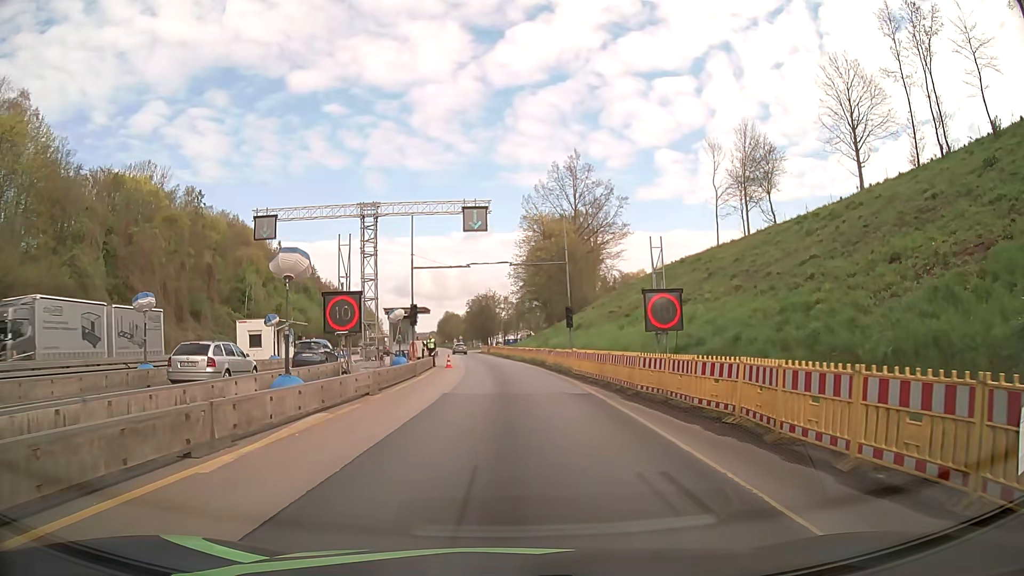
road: motorway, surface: asphalt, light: Day
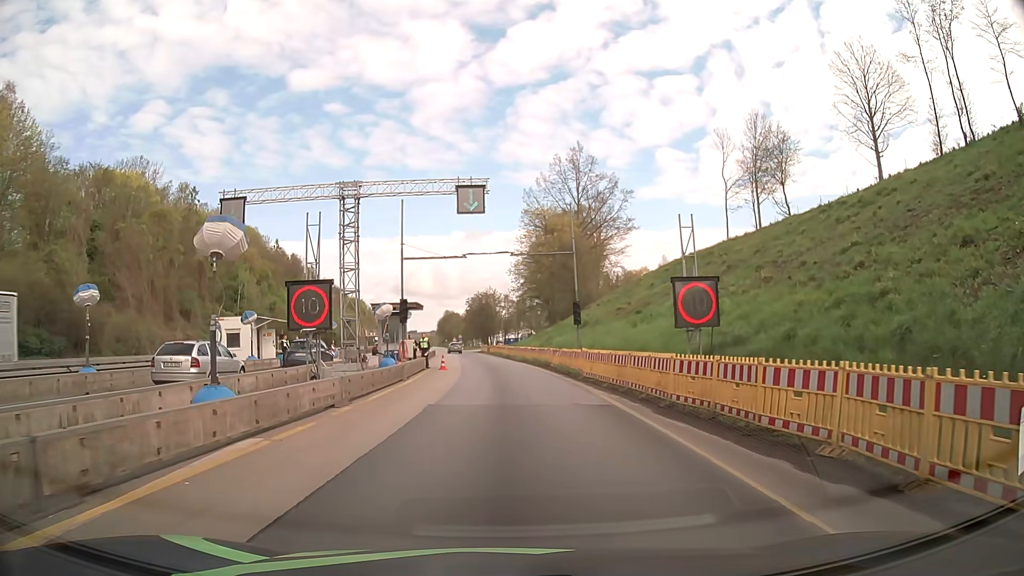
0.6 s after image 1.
(0.0, +3.6) m; 0°
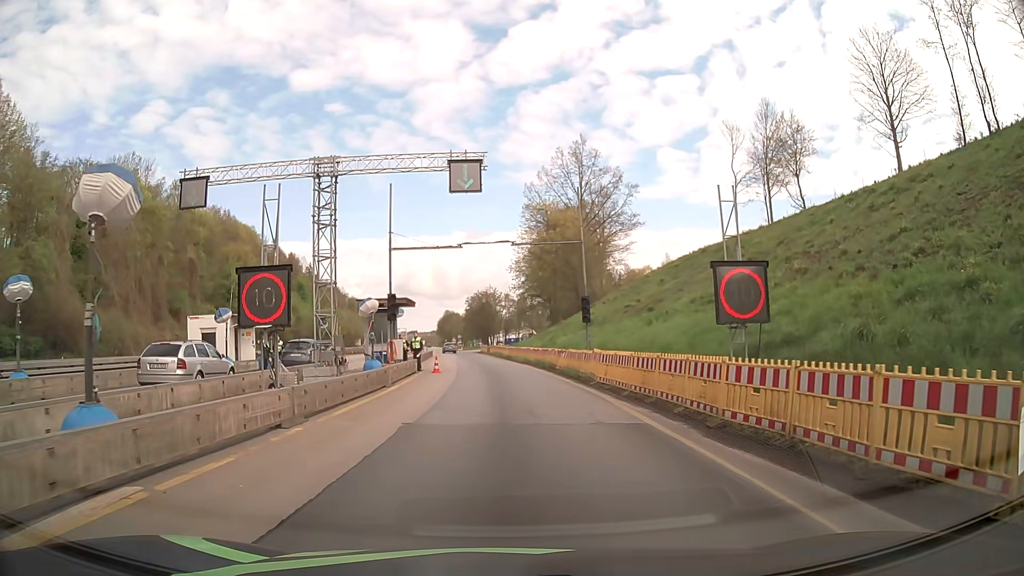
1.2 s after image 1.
(0.0, +3.4) m; -1°
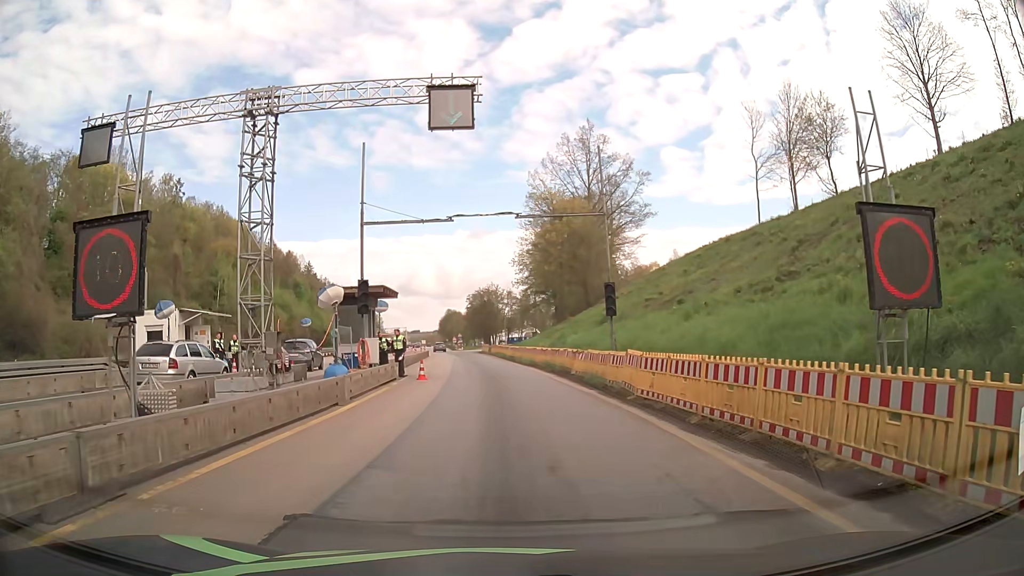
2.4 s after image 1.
(0.0, +6.1) m; 0°
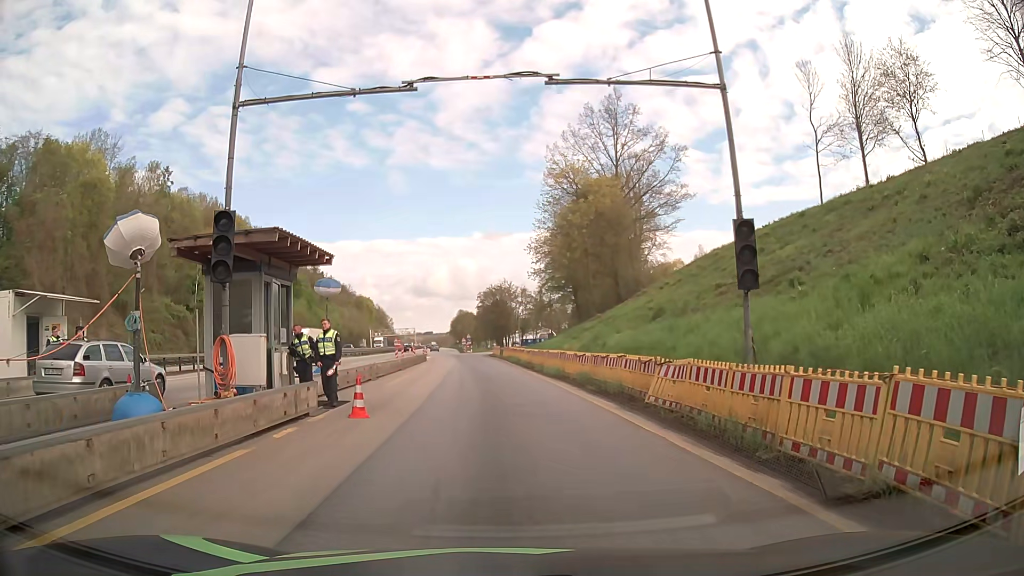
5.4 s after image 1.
(0.0, +12.1) m; -1°
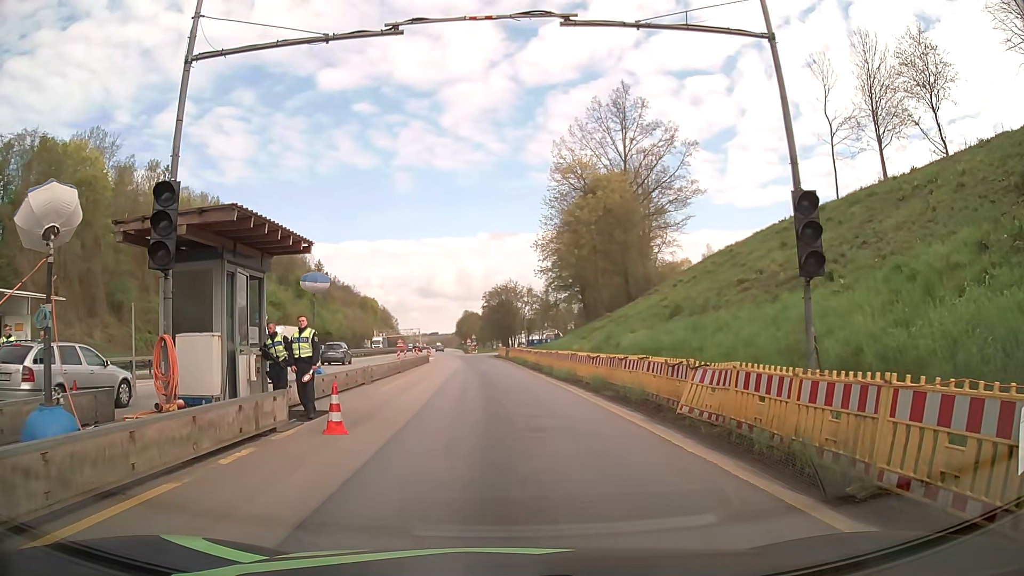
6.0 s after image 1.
(0.0, +2.2) m; 0°
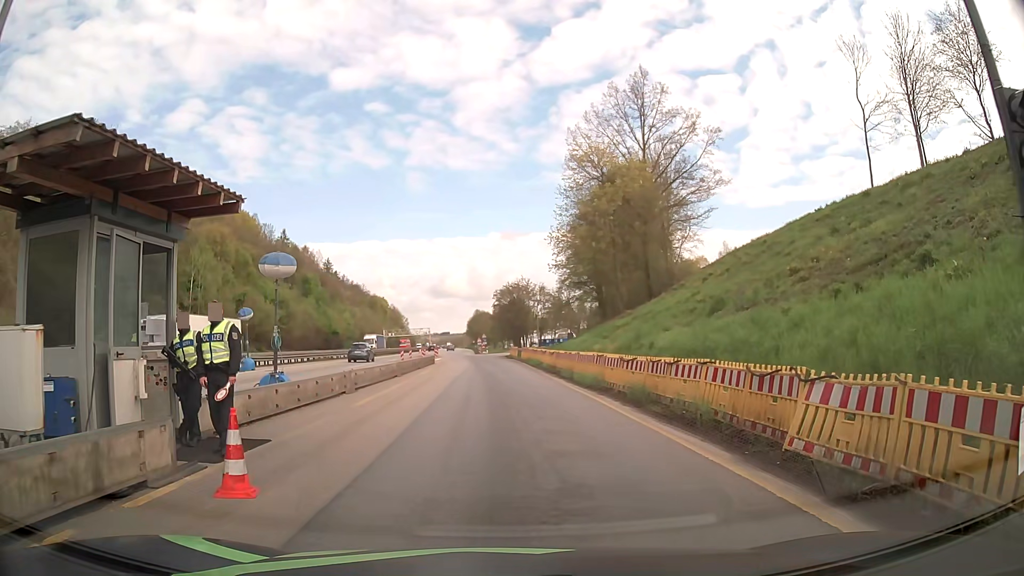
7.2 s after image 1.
(0.0, +4.4) m; -2°
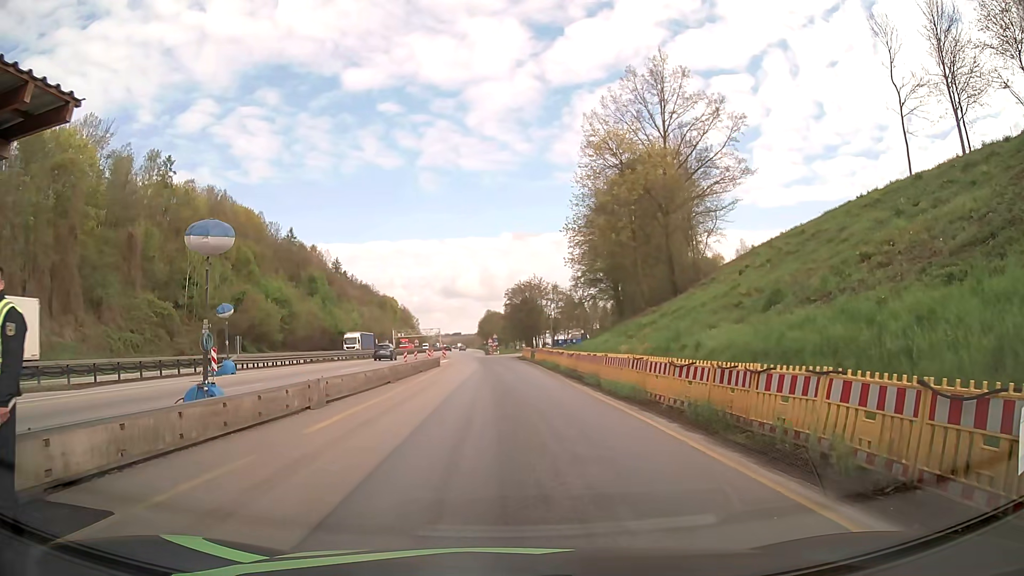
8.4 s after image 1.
(0.0, +4.5) m; 0°
